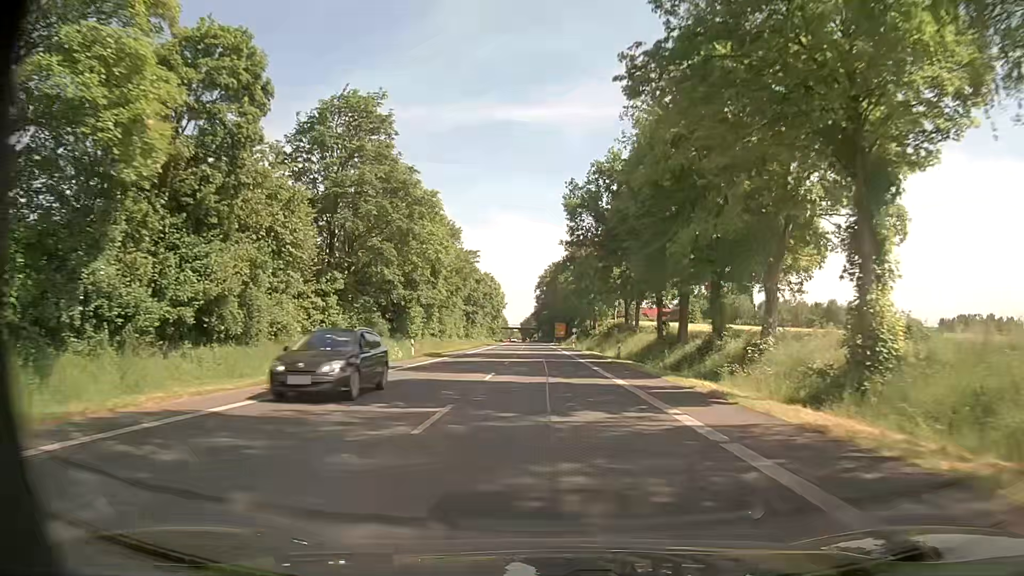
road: primary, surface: asphalt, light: Day
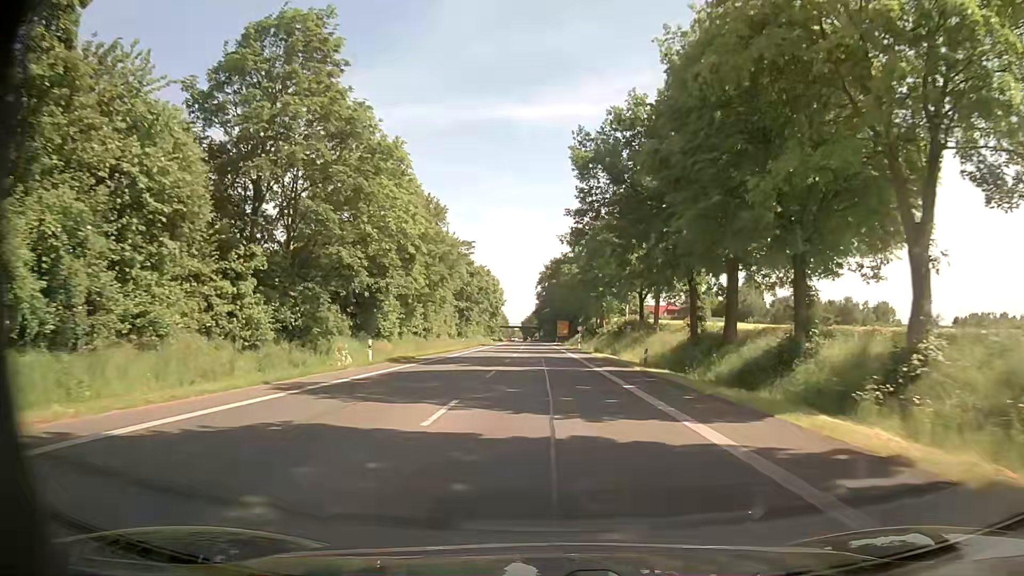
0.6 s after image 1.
(0.0, +10.8) m; 0°
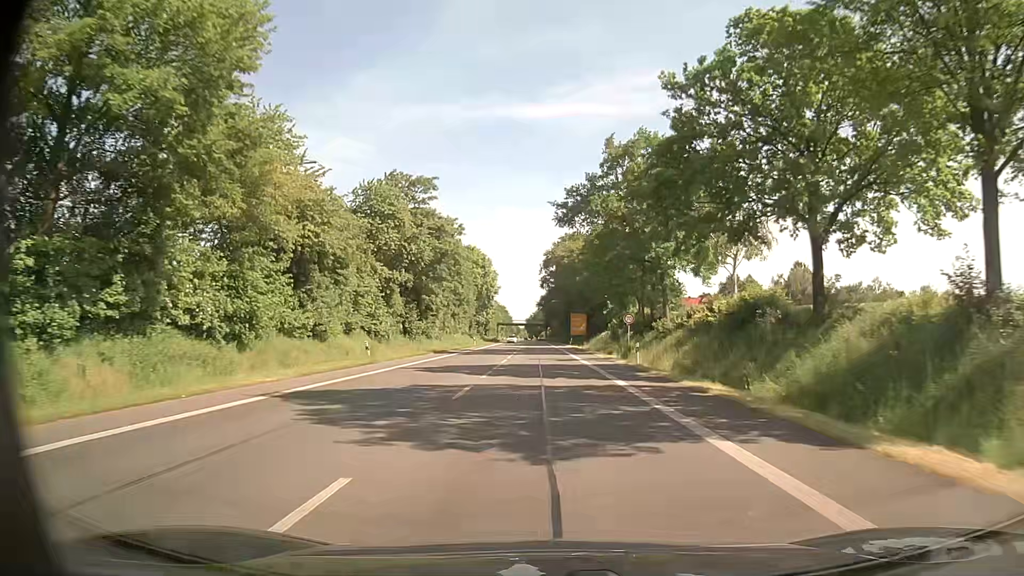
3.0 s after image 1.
(0.0, +43.2) m; -1°
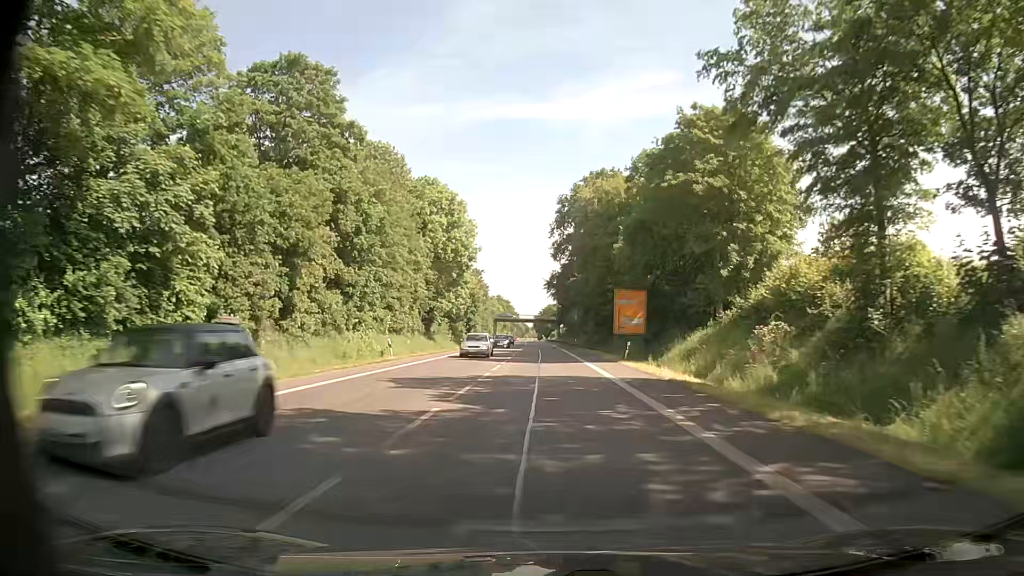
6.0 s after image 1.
(0.0, +54.0) m; -1°
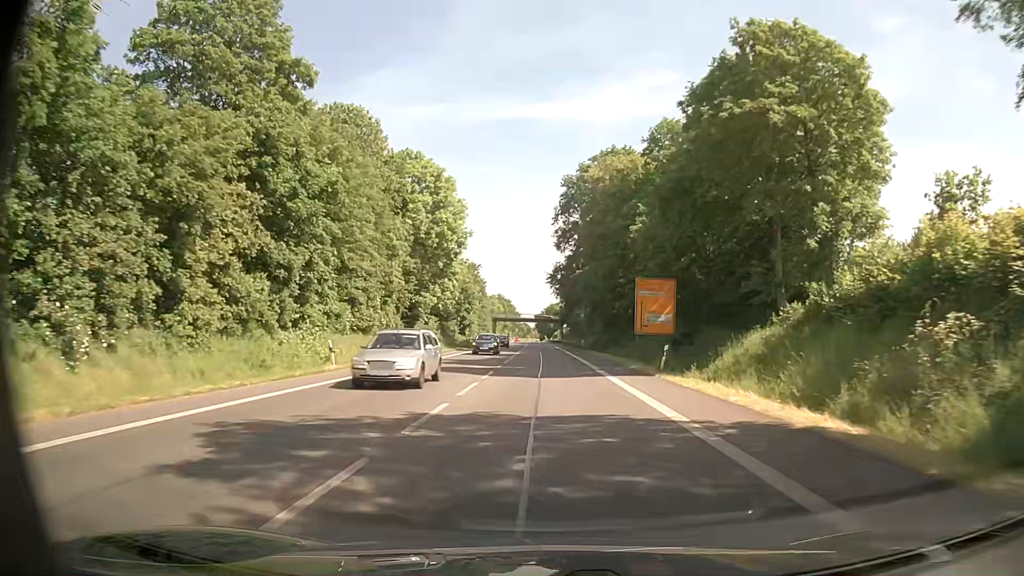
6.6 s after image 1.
(0.0, +10.8) m; -1°
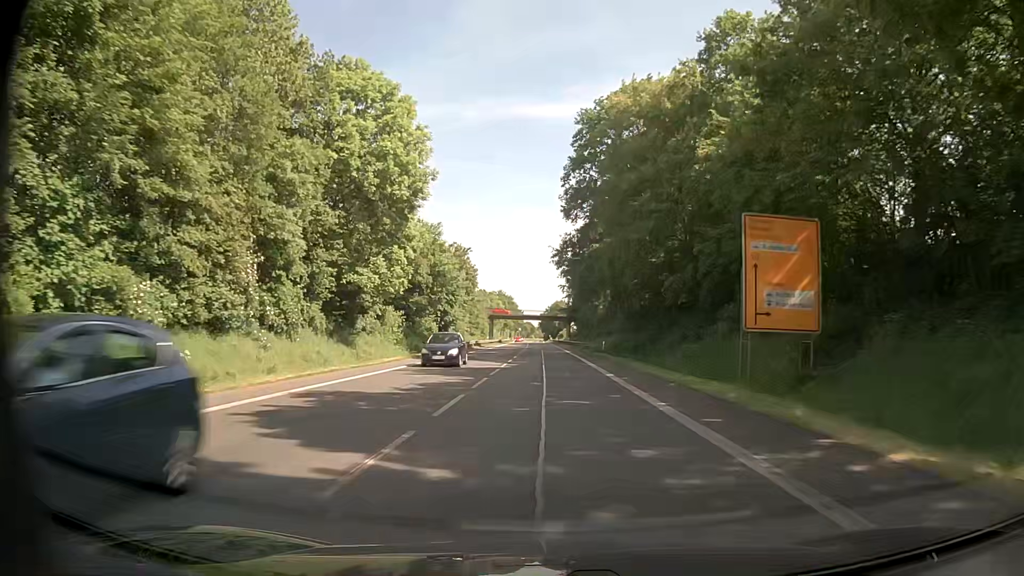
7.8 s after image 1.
(+0.2, +21.6) m; +1°
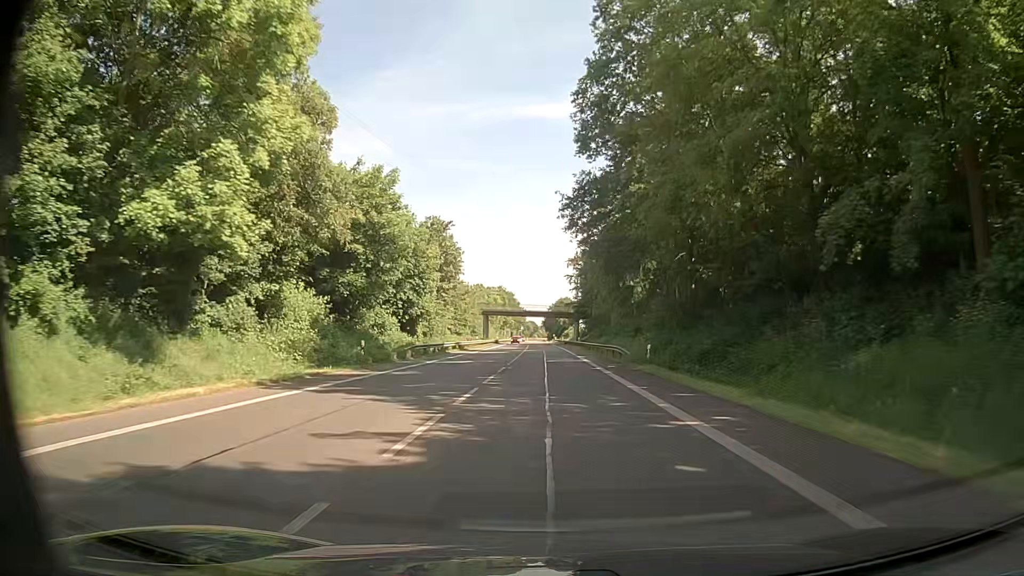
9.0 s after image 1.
(-0.2, +21.6) m; -1°
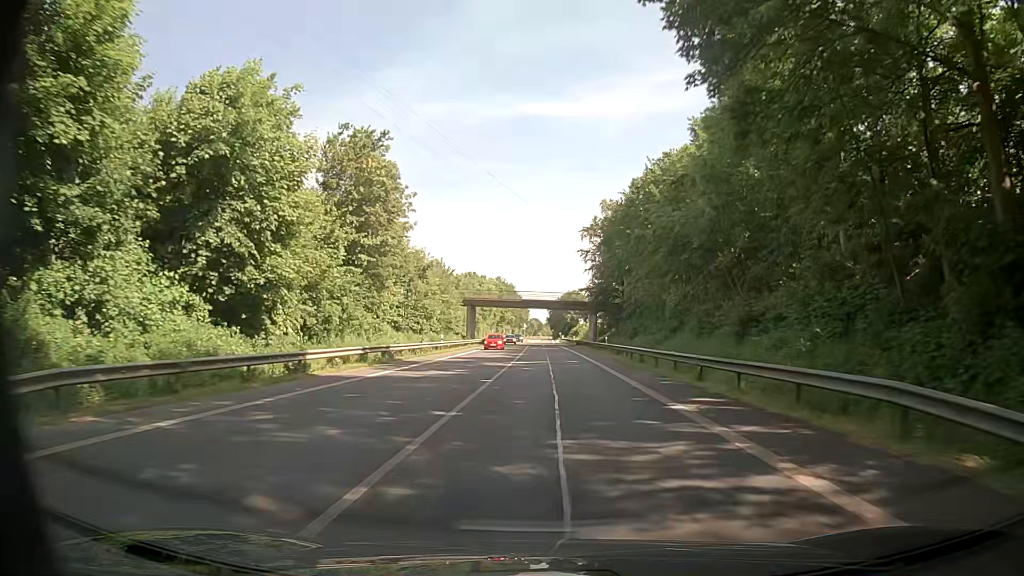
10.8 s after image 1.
(-0.1, +32.4) m; 0°
(0, +10) (0, +20) (0, +30) (0, +40) (0, +50) (0, +60) (0, +70) (0, +80) (0, +90) (0, +100) m
